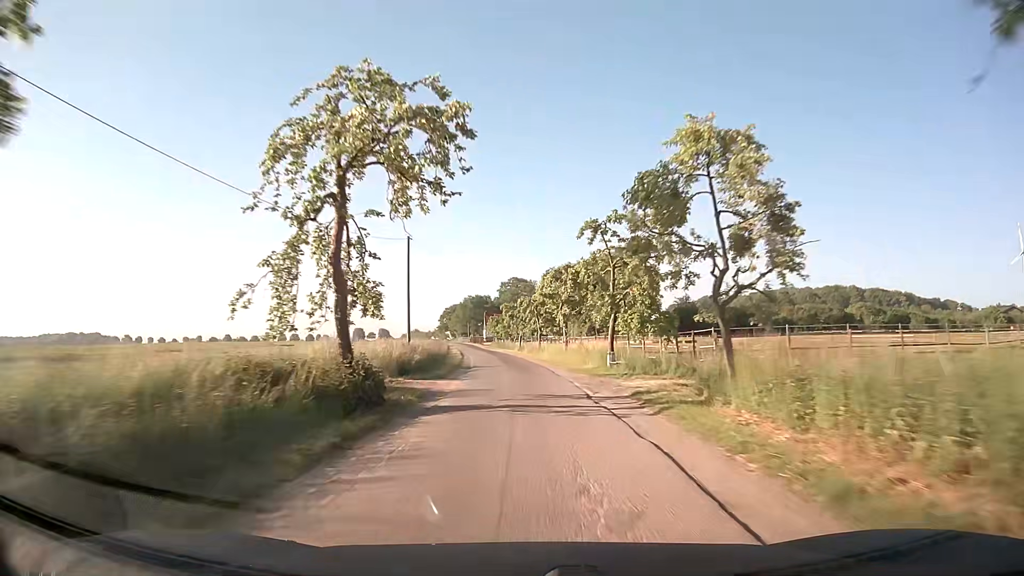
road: unclassified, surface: asphalt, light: Day
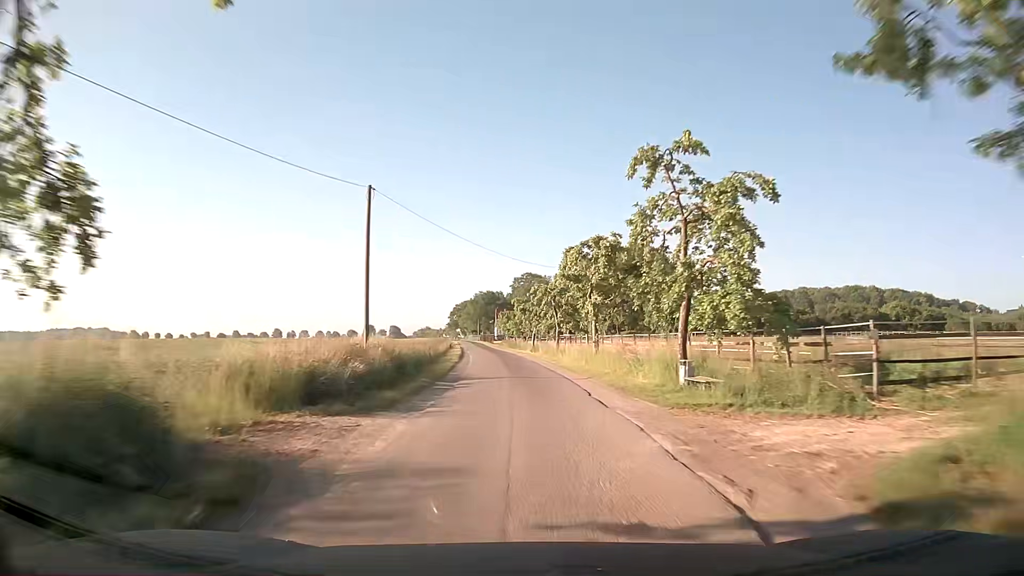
(-0.2, +11.5) m; -1°
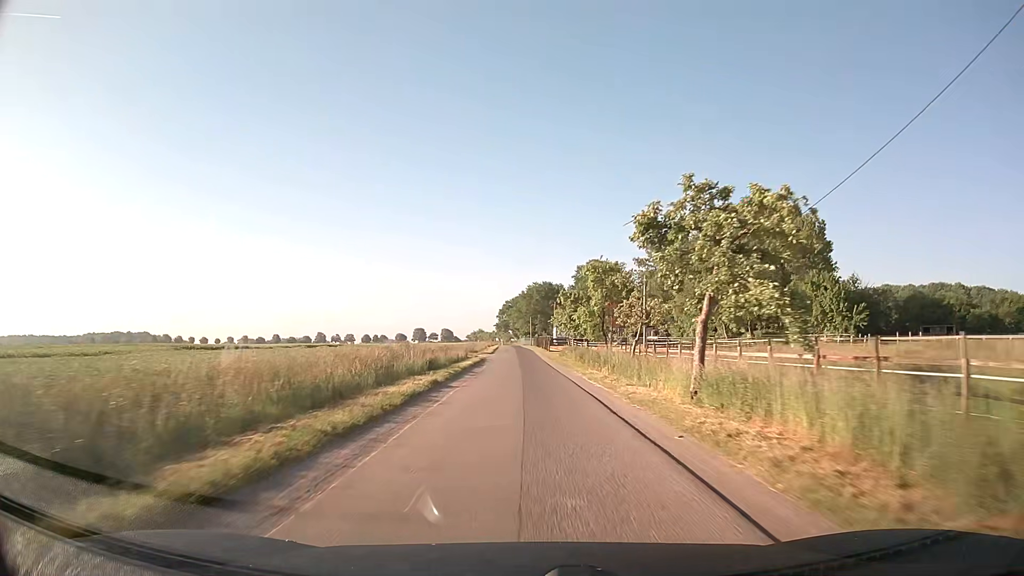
(-1.9, +45.8) m; -5°
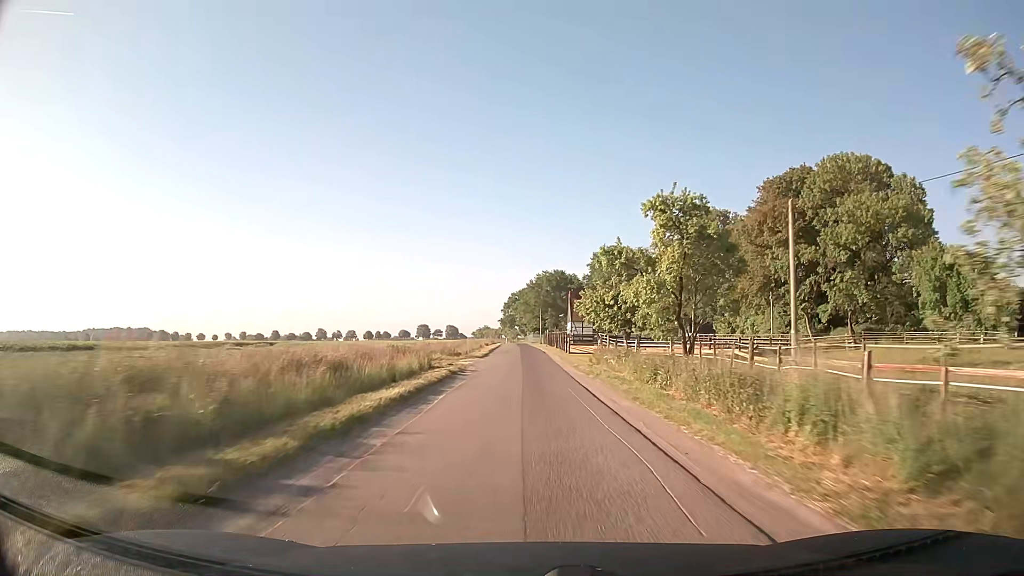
(-0.3, +22.4) m; -1°
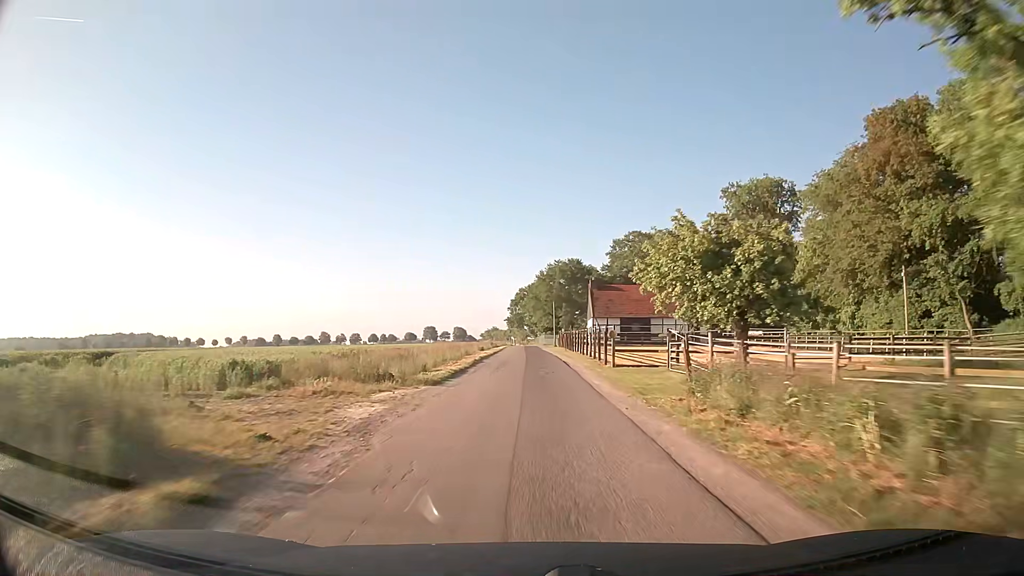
(+0.1, +22.3) m; -1°
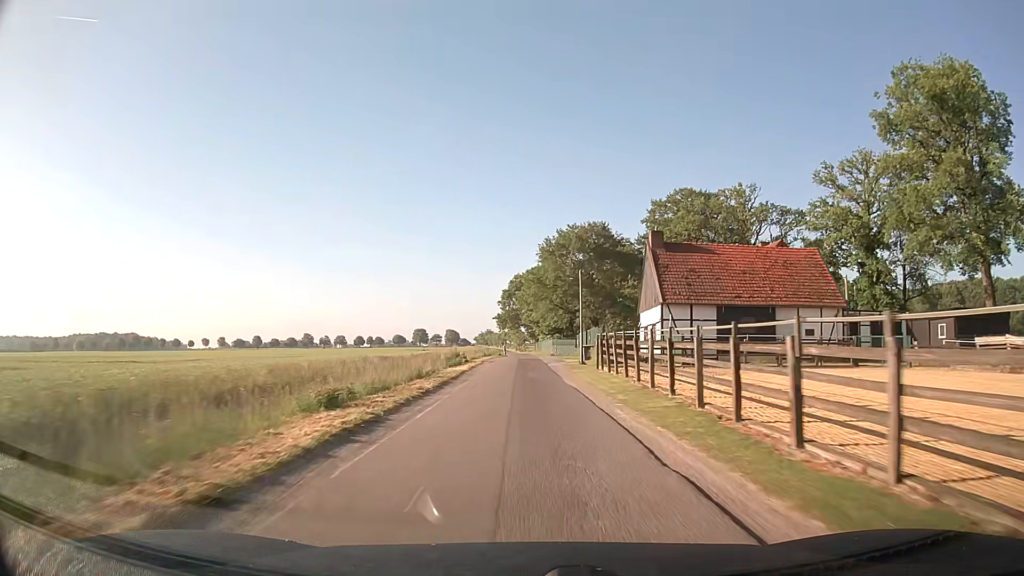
(-0.2, +44.1) m; 0°
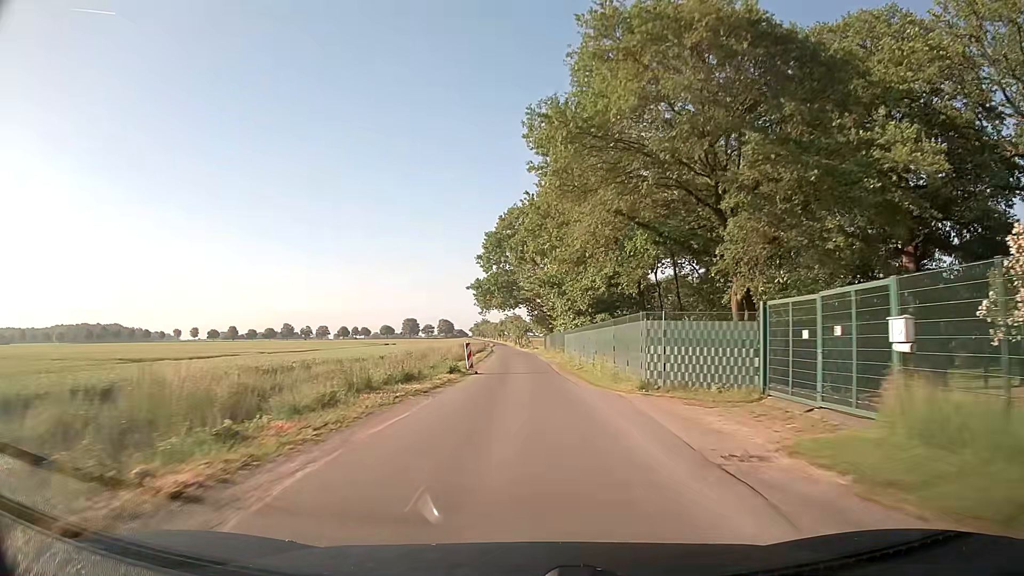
(-0.4, +54.3) m; 0°
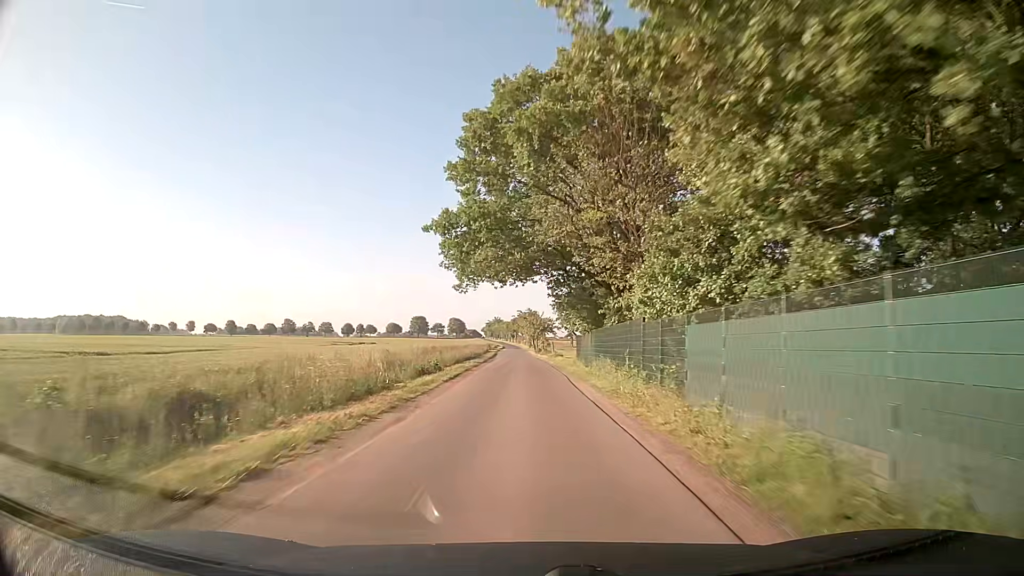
(-0.3, +32.2) m; -2°
(0, +10) (0, +20) (0, +30) (-1, +40) (-1, +50) (-1, +60) (-1, +70) (-1, +80) (-2, +90) (-2, +100) m
